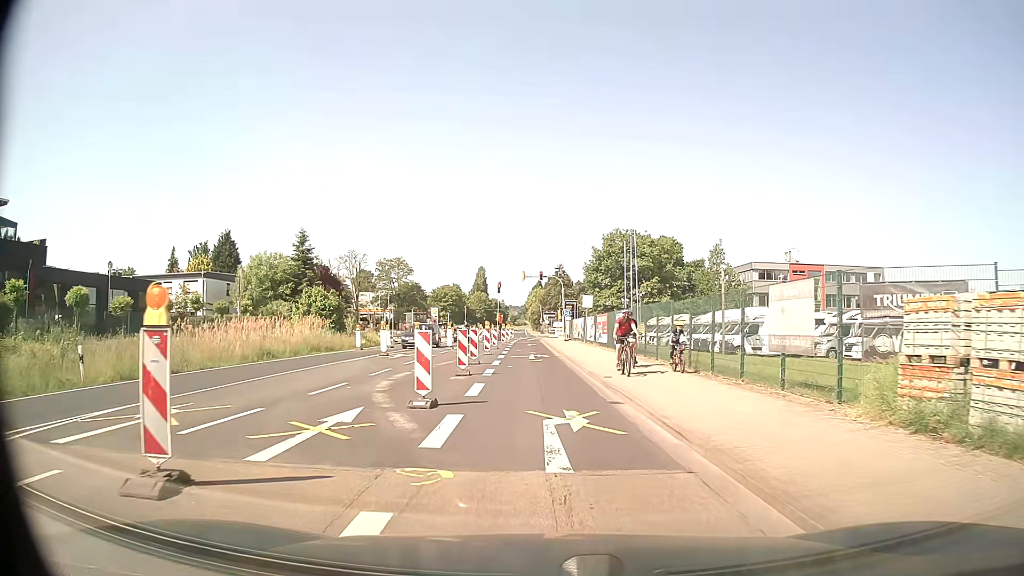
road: secondary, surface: asphalt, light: Day
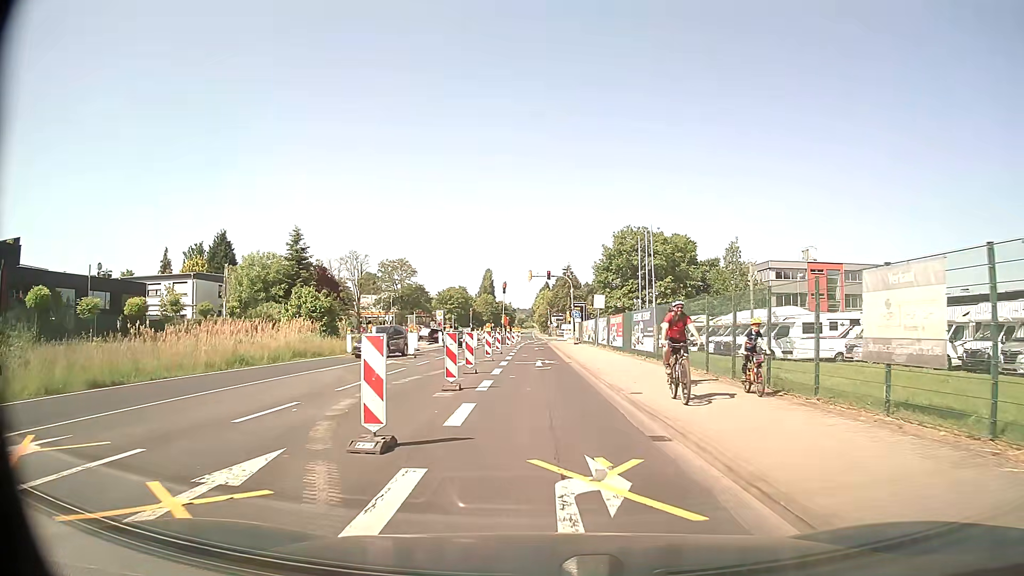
(0.0, +4.0) m; -1°
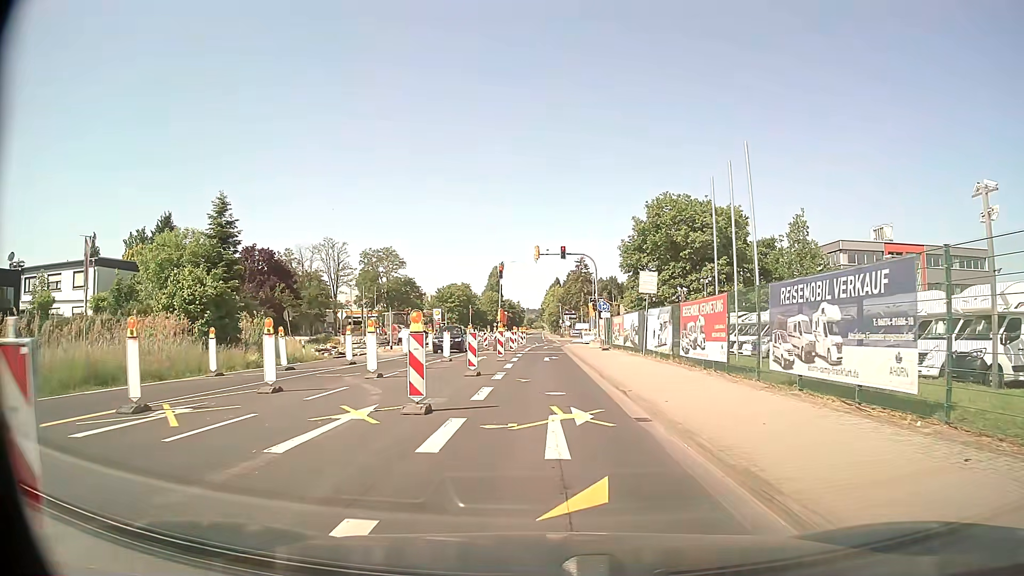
(-0.2, +19.2) m; -1°
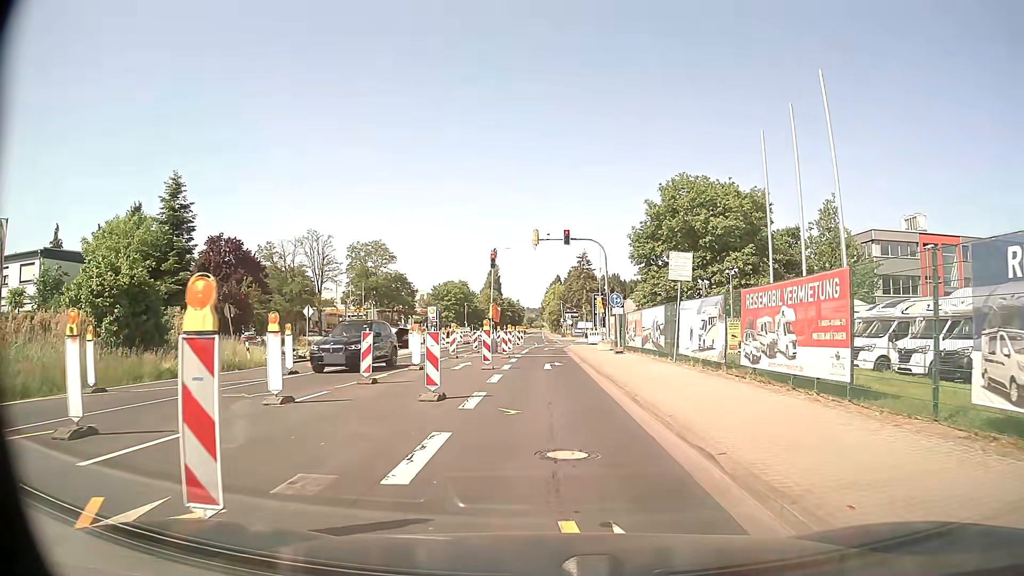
(0.0, +7.3) m; 0°
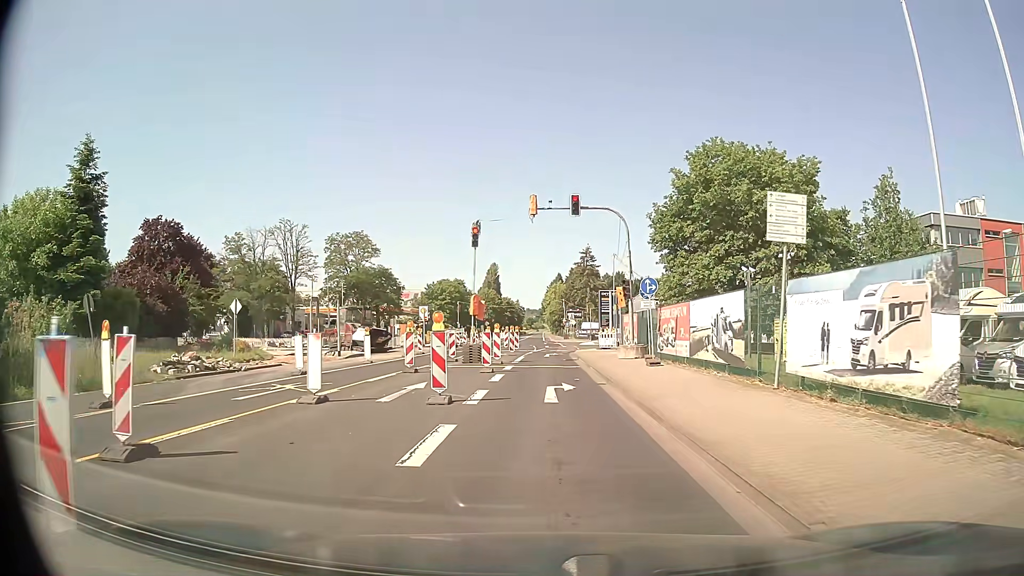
(0.0, +10.6) m; -1°
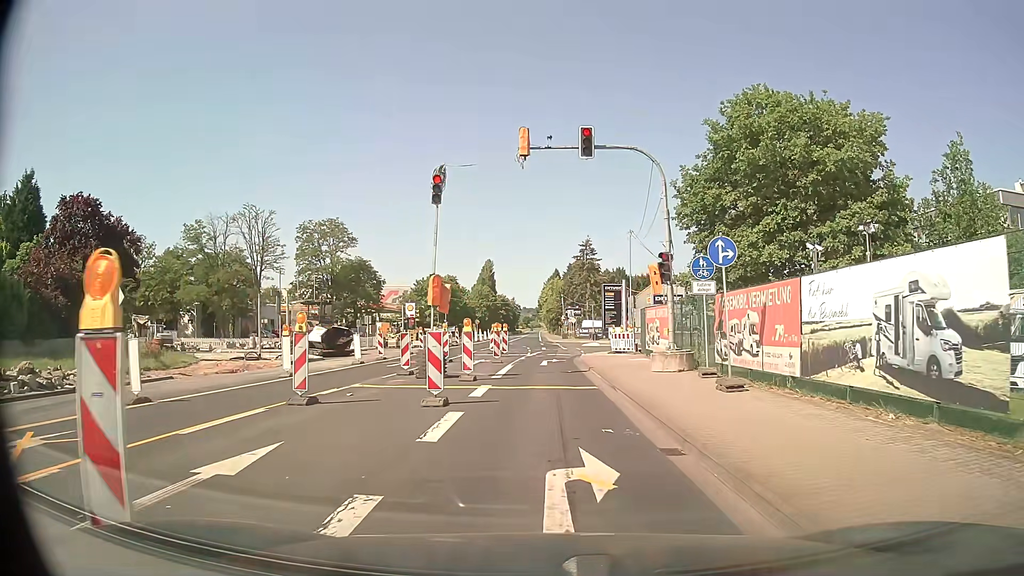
(+0.1, +9.8) m; +1°
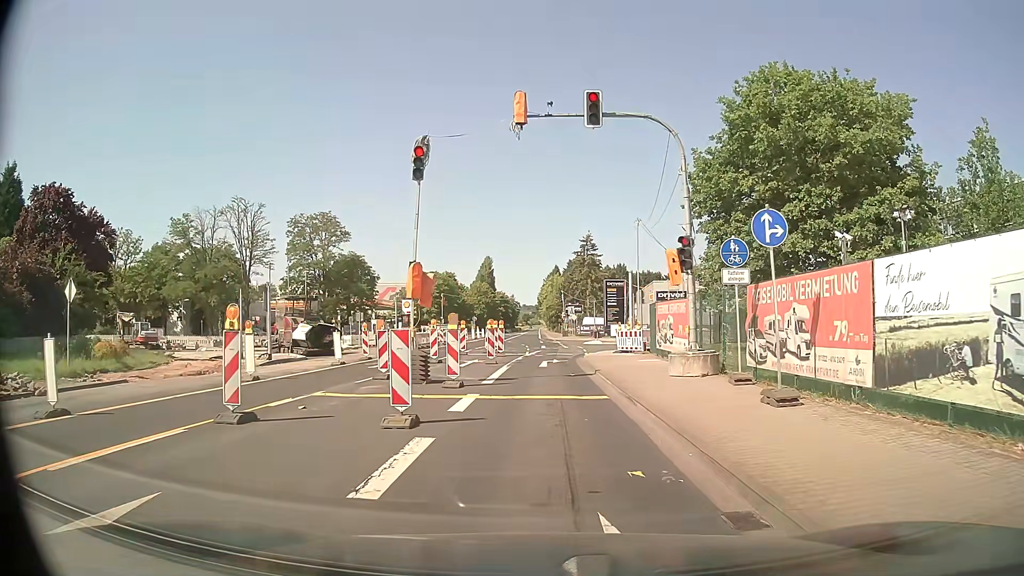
(0.0, +2.8) m; 0°
